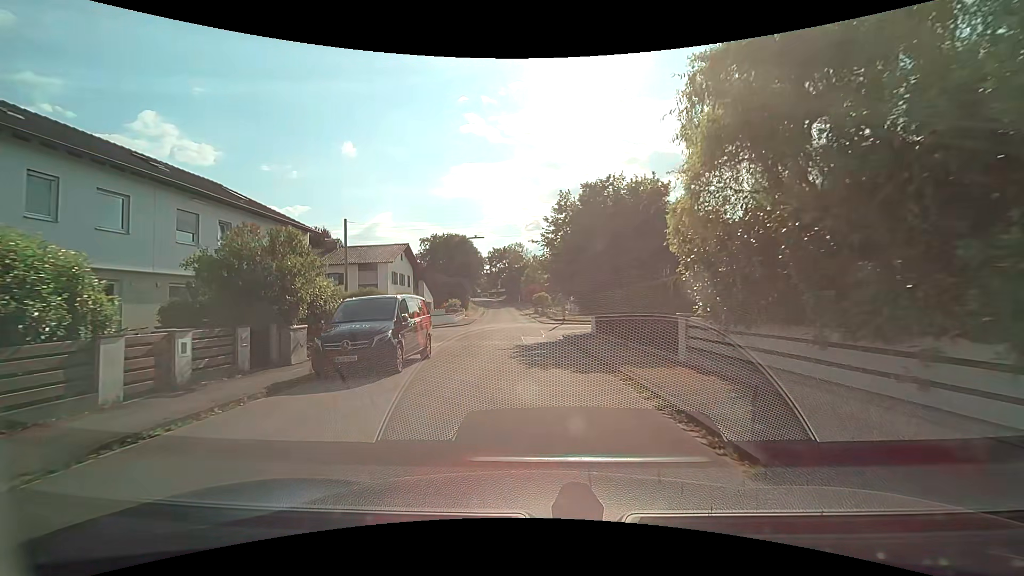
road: residential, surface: asphalt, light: Day
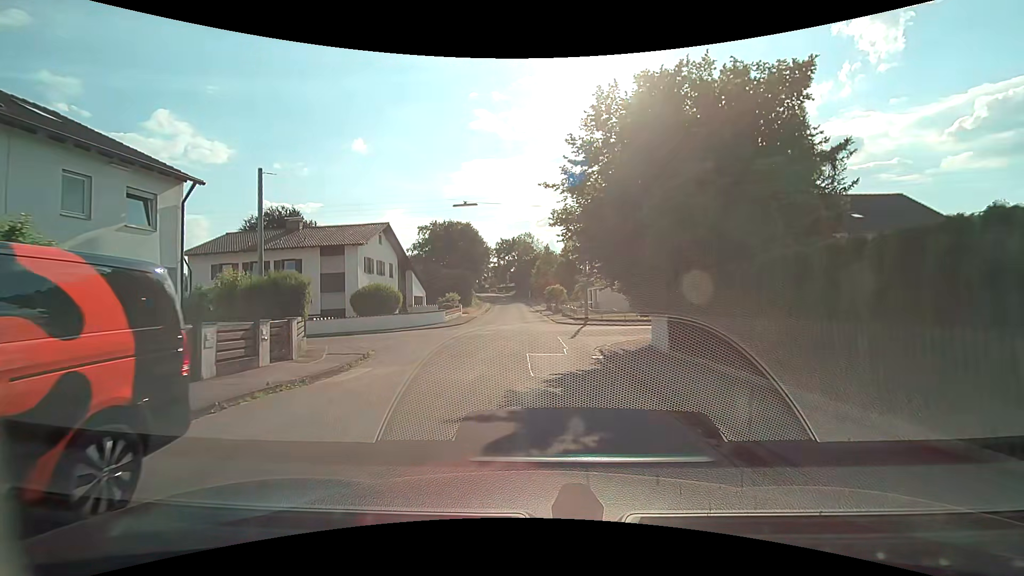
(0.0, +11.6) m; -2°
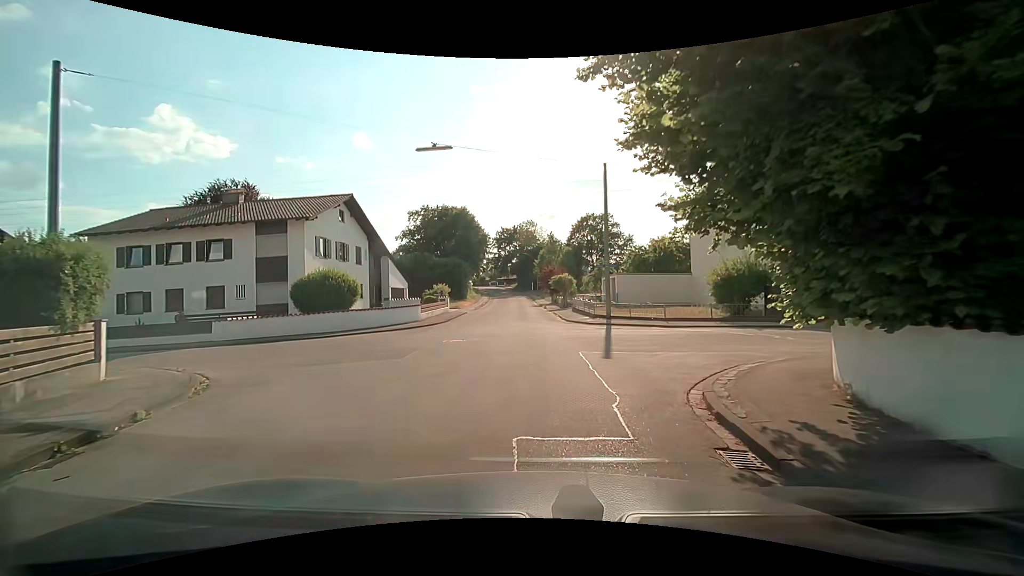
(+0.1, +9.4) m; 0°
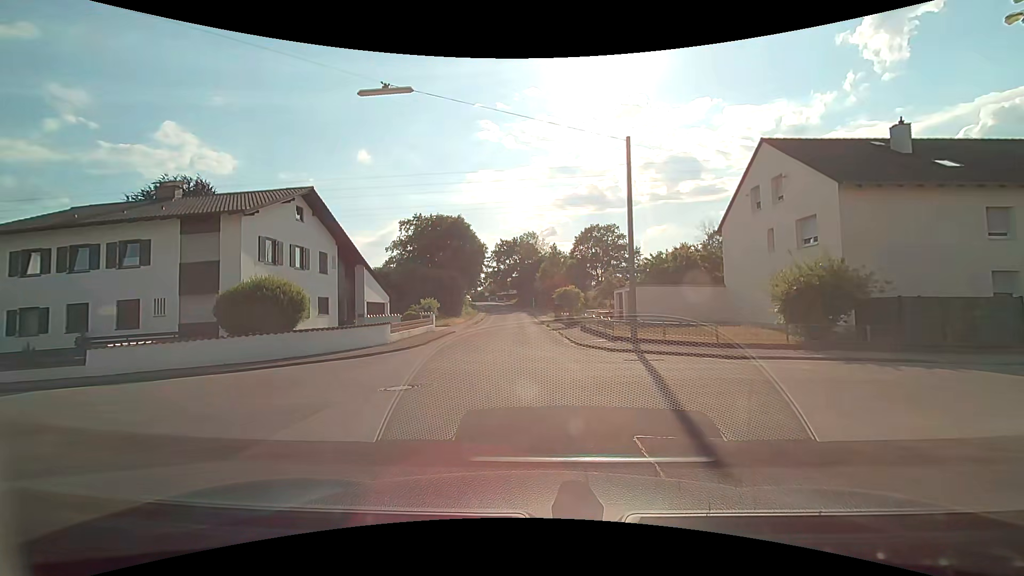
(0.0, +6.5) m; -1°
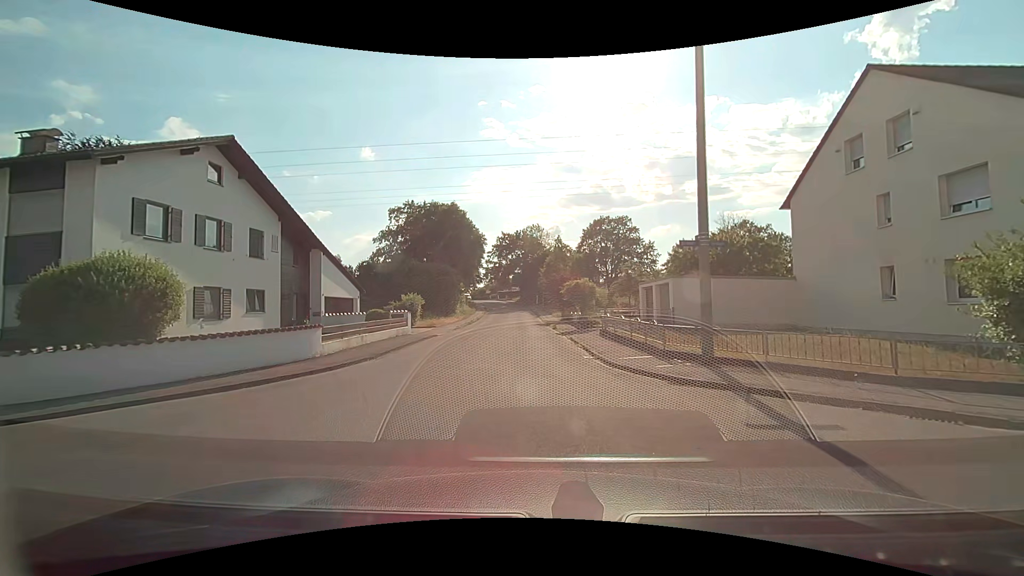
(+0.1, +8.2) m; 0°
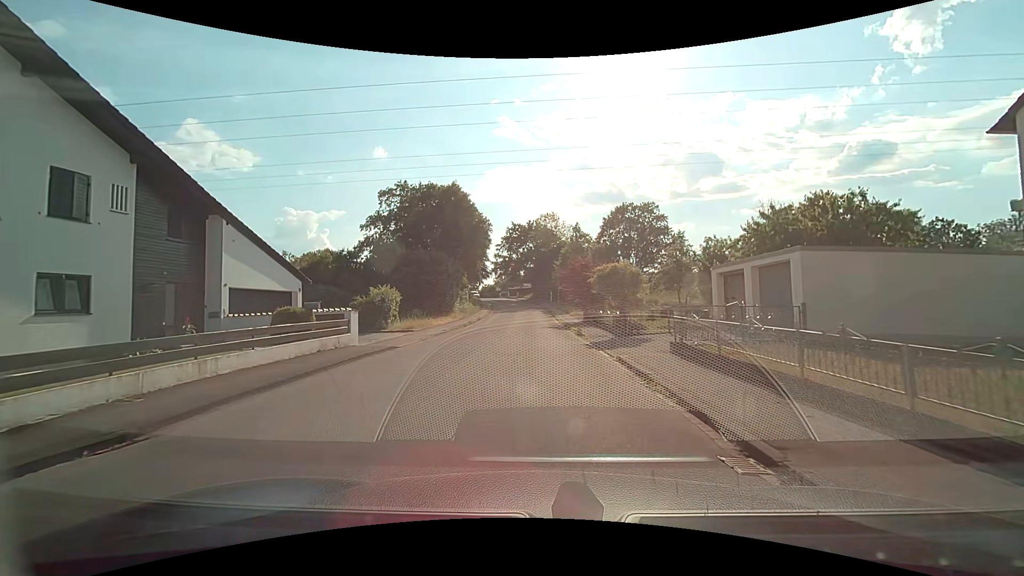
(-0.1, +10.7) m; -2°
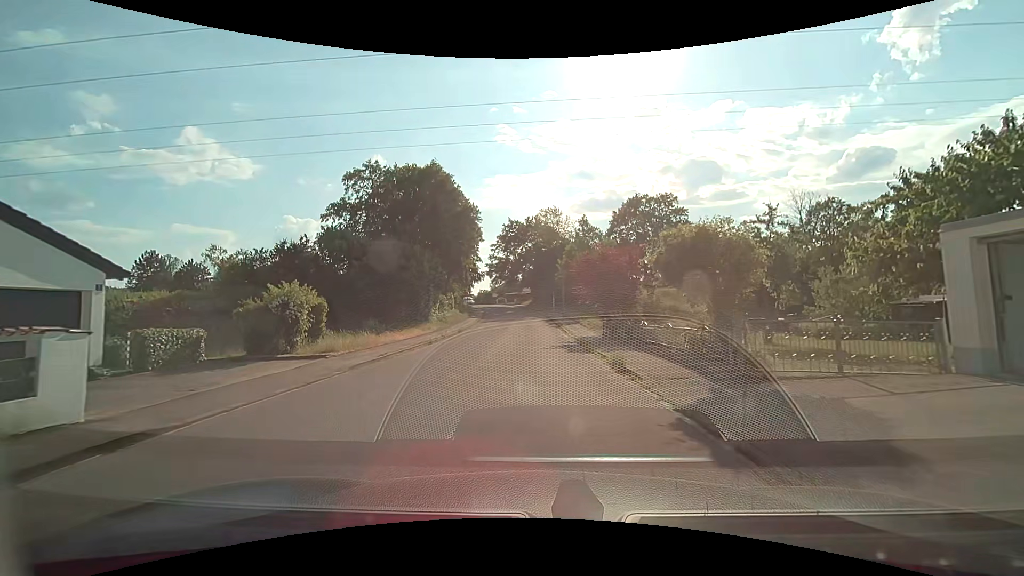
(0.0, +11.5) m; +1°
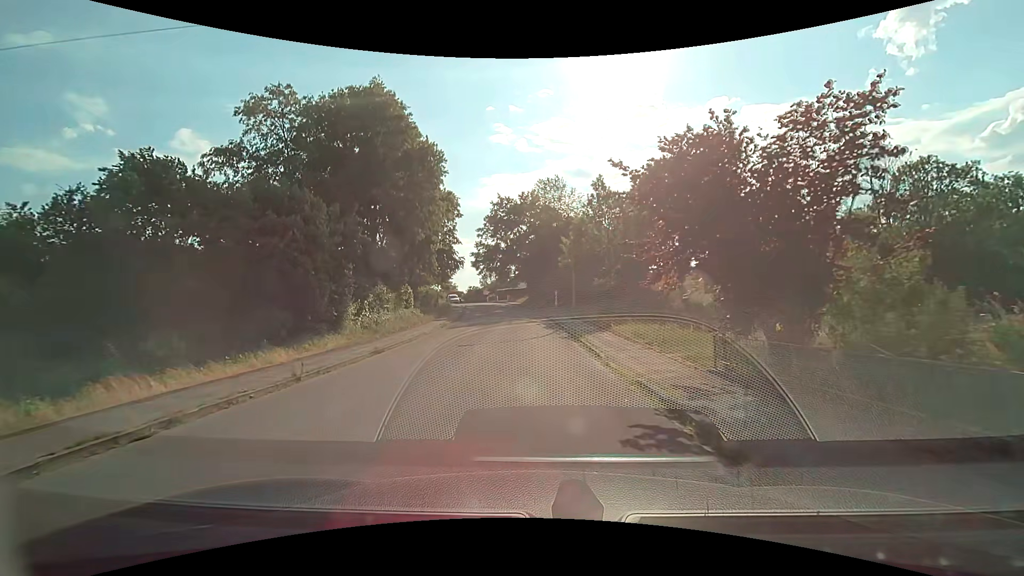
(0.0, +17.3) m; 0°
(0, +10) (0, +20) (-1, +30) (-1, +40) (-2, +50) (-4, +60) (-5, +70) (-7, +80) (-10, +89) (-12, +99) m
